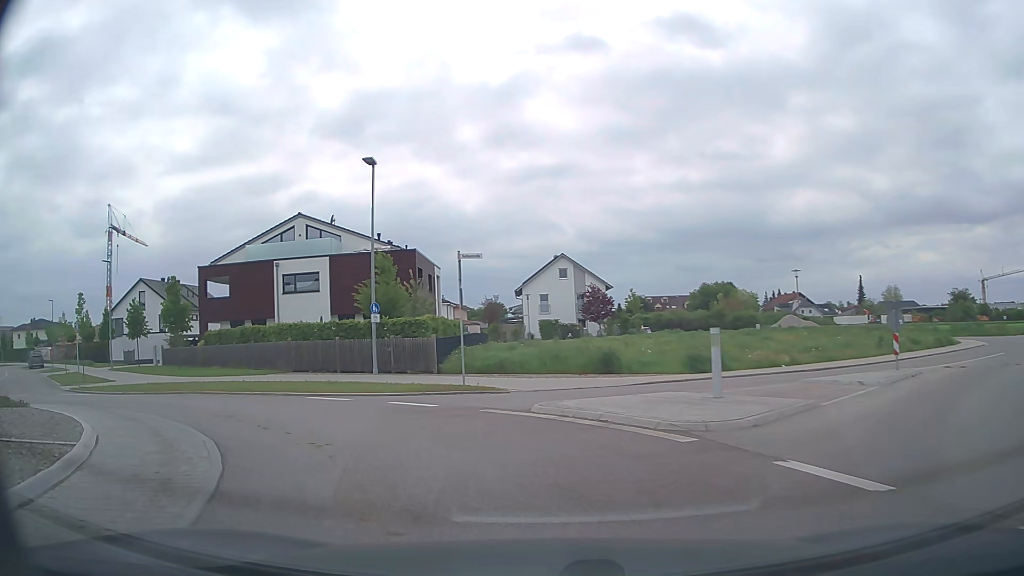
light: Day
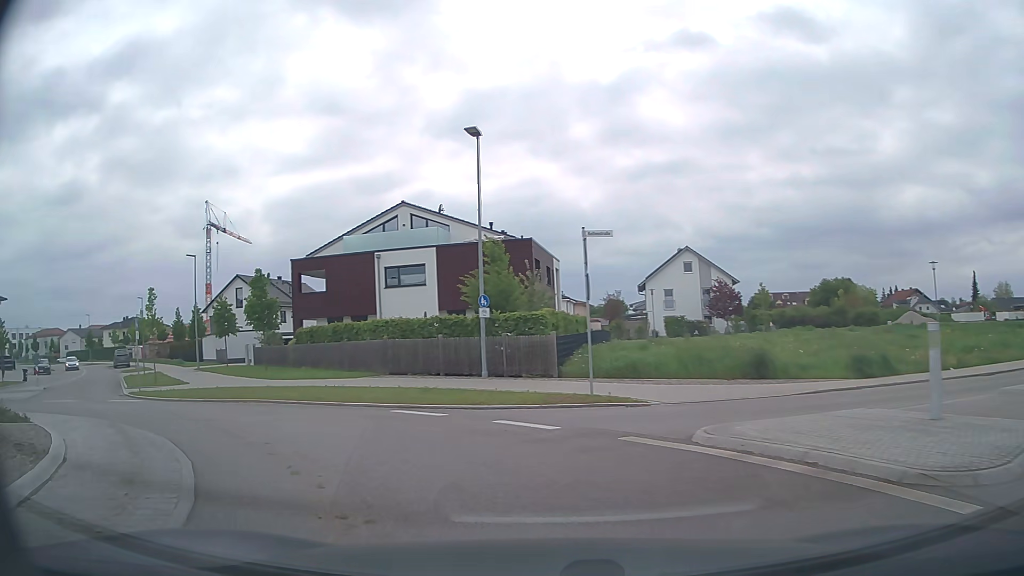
(-0.3, +3.8) m; -10°
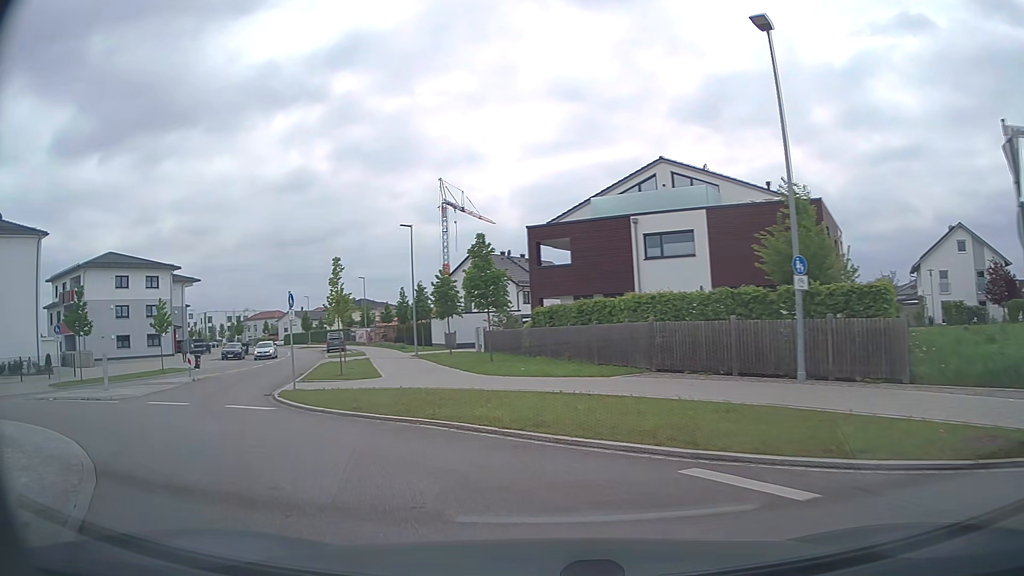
(-1.4, +7.4) m; -21°
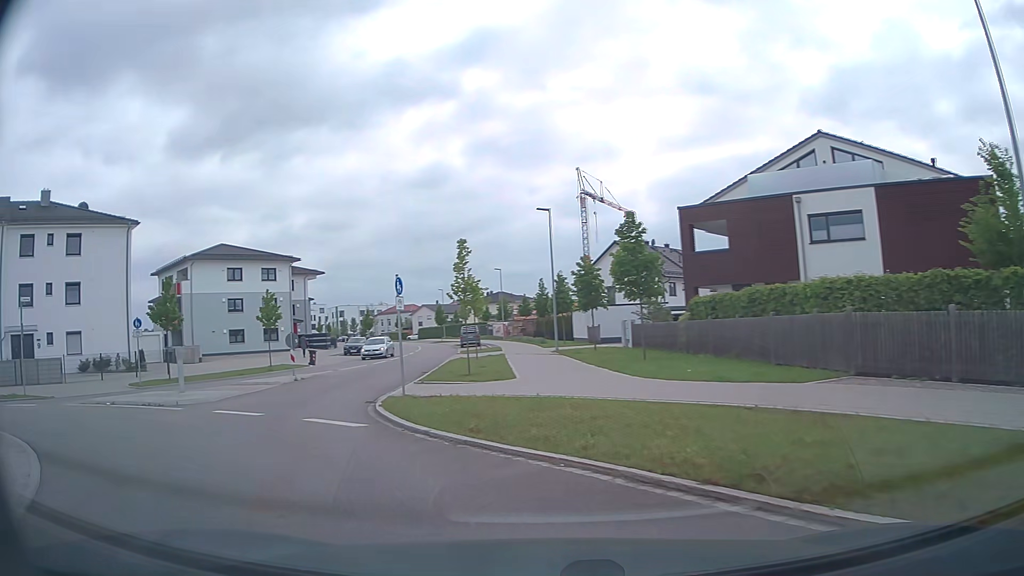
(-0.4, +3.8) m; -12°
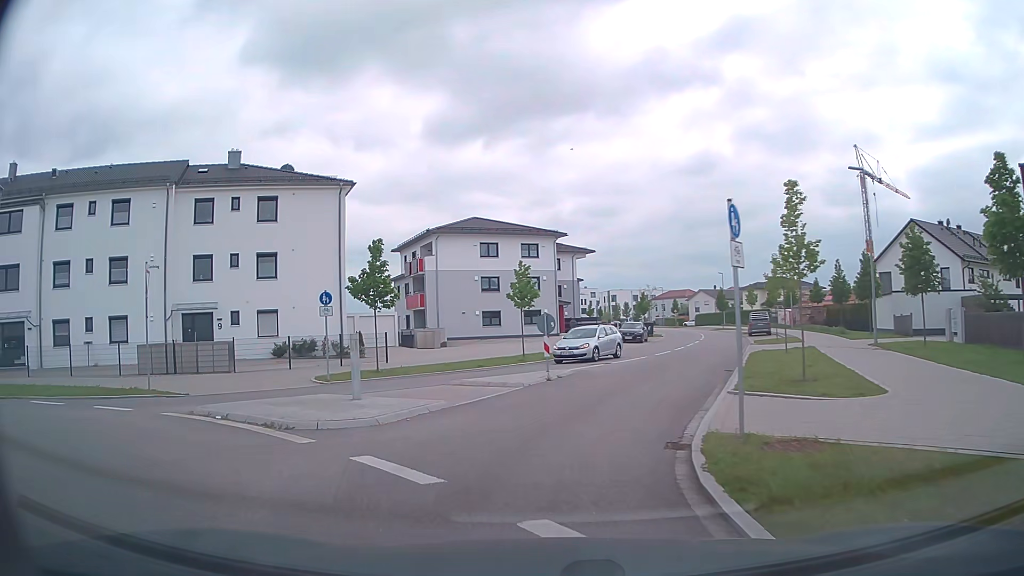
(-1.7, +7.4) m; -24°
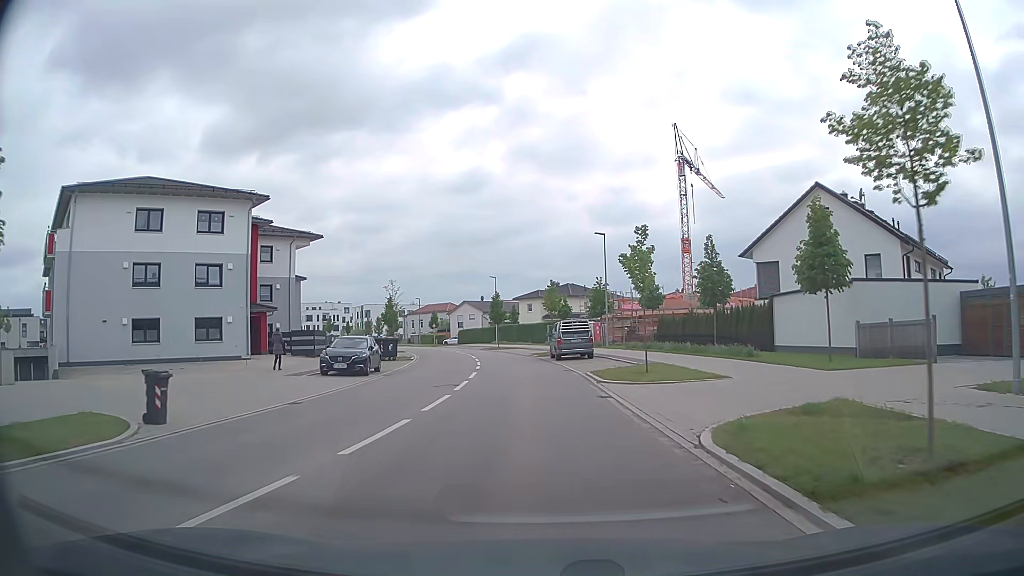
(+3.6, +22.5) m; +20°
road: tertiary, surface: asphalt
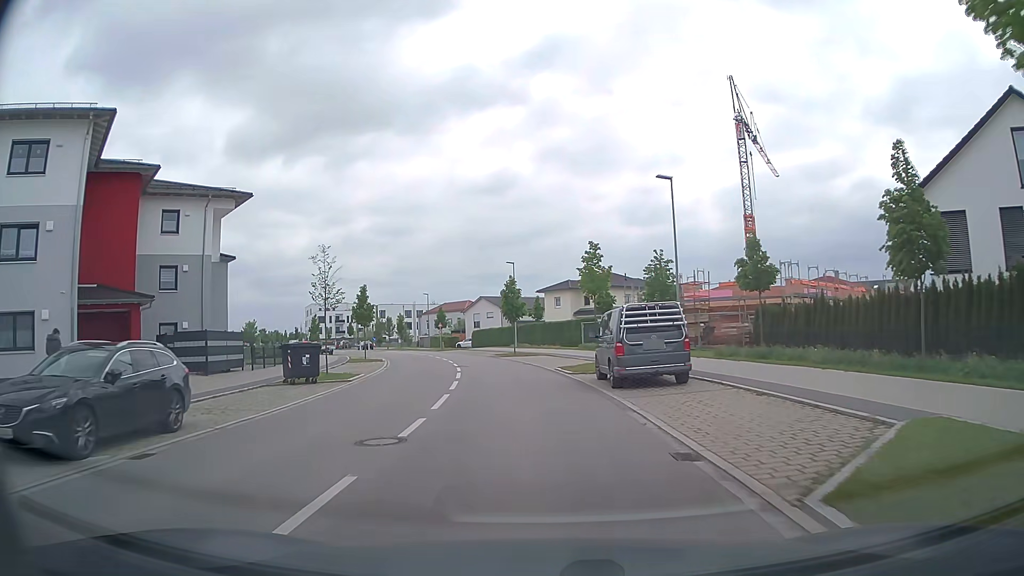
(-0.3, +17.9) m; -2°
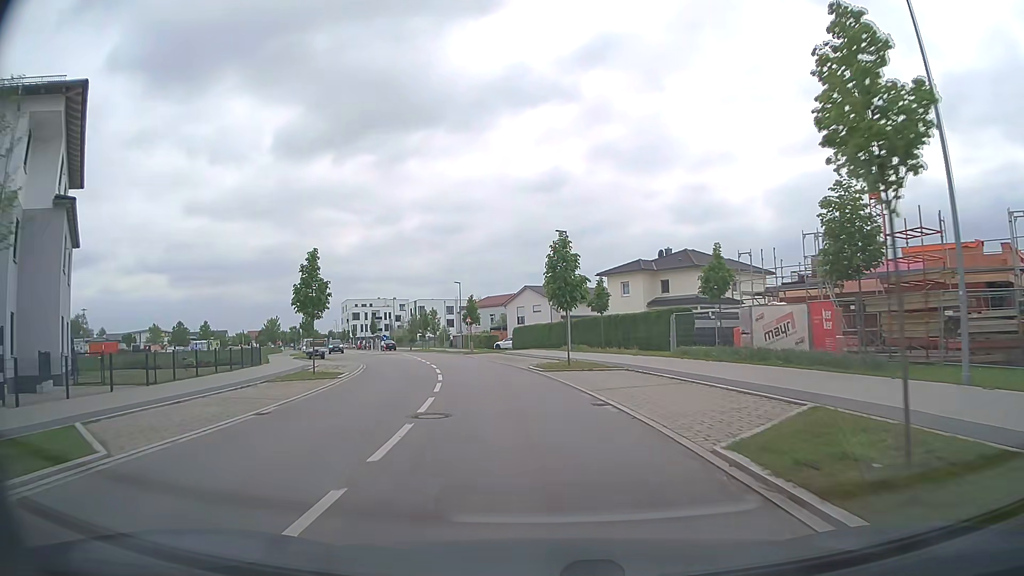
(-0.8, +19.0) m; -4°
(0, +10) (-1, +20) (-2, +30) (-4, +40) (-7, +49) (-10, +59) (-14, +68) (-18, +77) (-22, +86) (-26, +95) m
